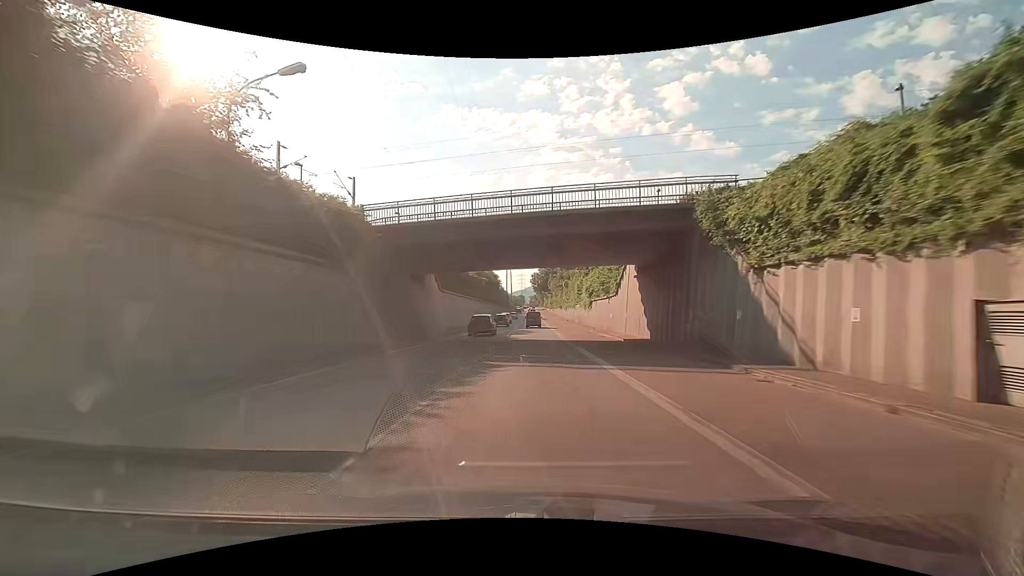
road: trunk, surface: asphalt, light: Day
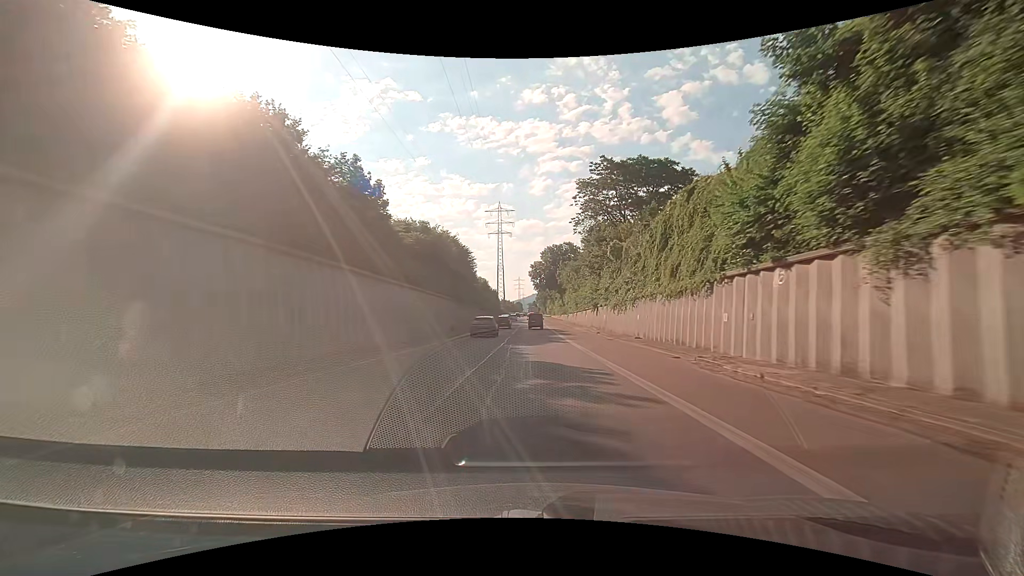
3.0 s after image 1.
(-0.1, +60.8) m; 0°
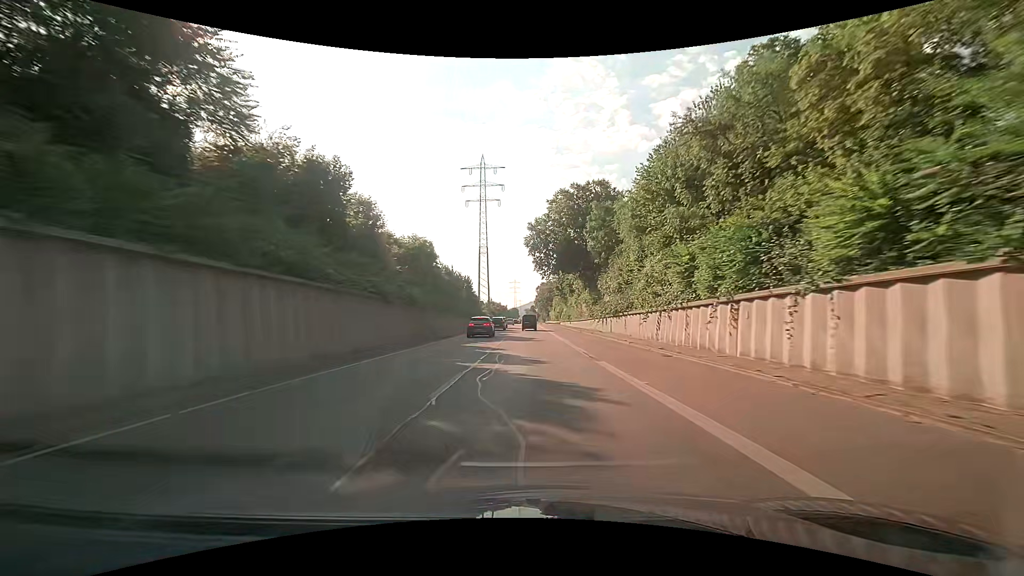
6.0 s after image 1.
(+0.5, +60.5) m; +1°
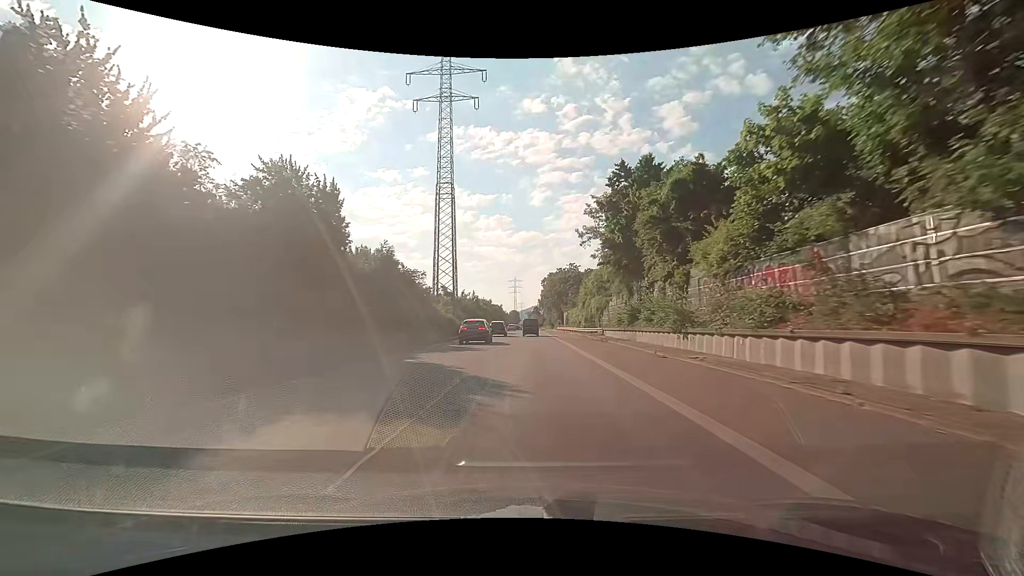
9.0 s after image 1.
(-0.2, +59.8) m; 0°
